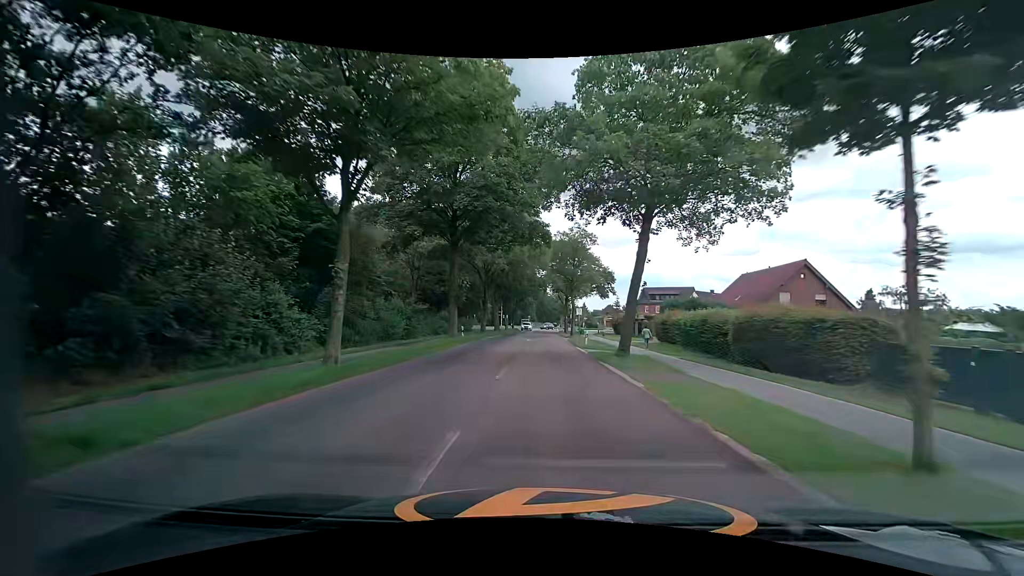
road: tertiary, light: Day
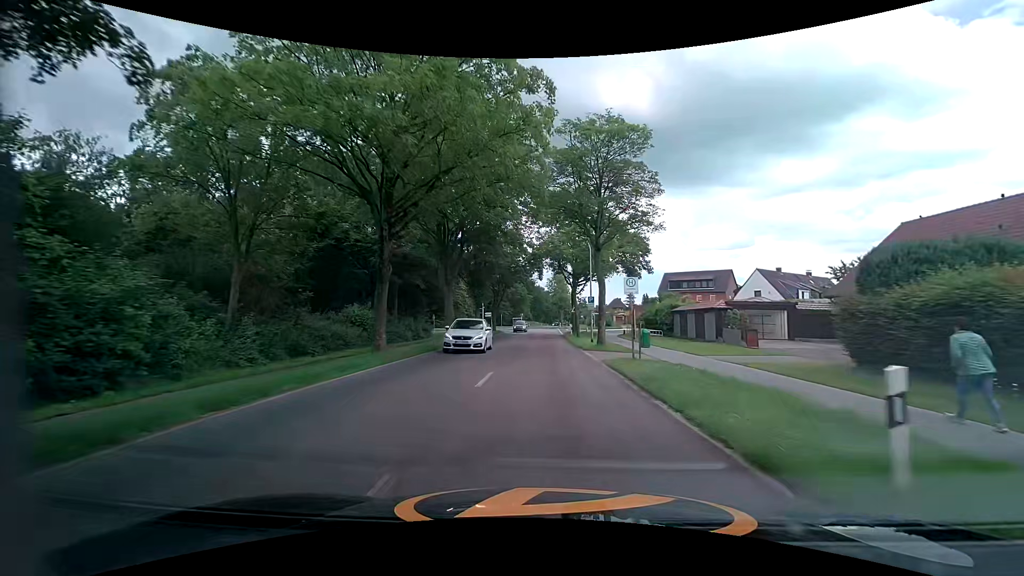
(+0.2, +29.0) m; 0°
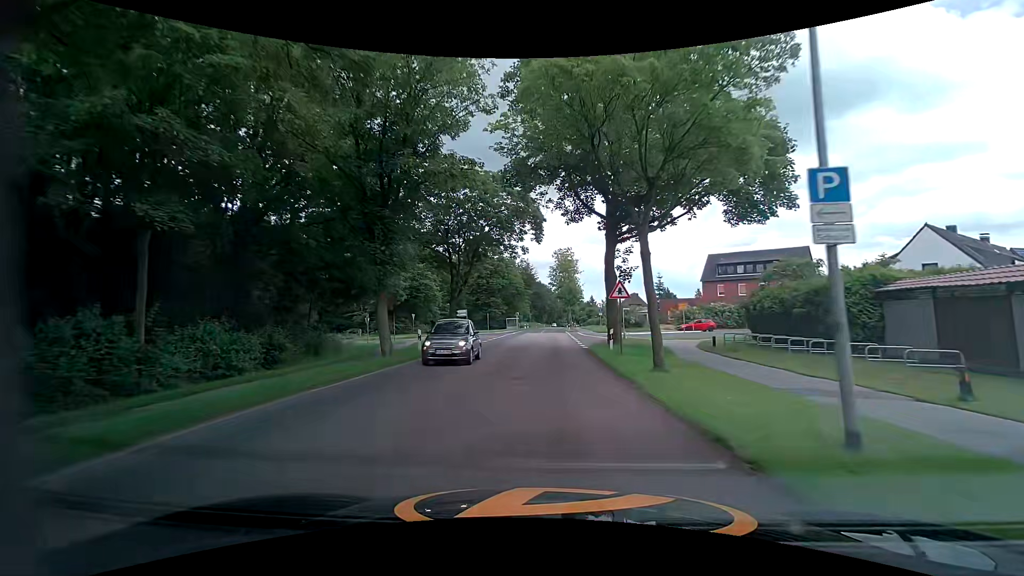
(+0.2, +28.2) m; +1°
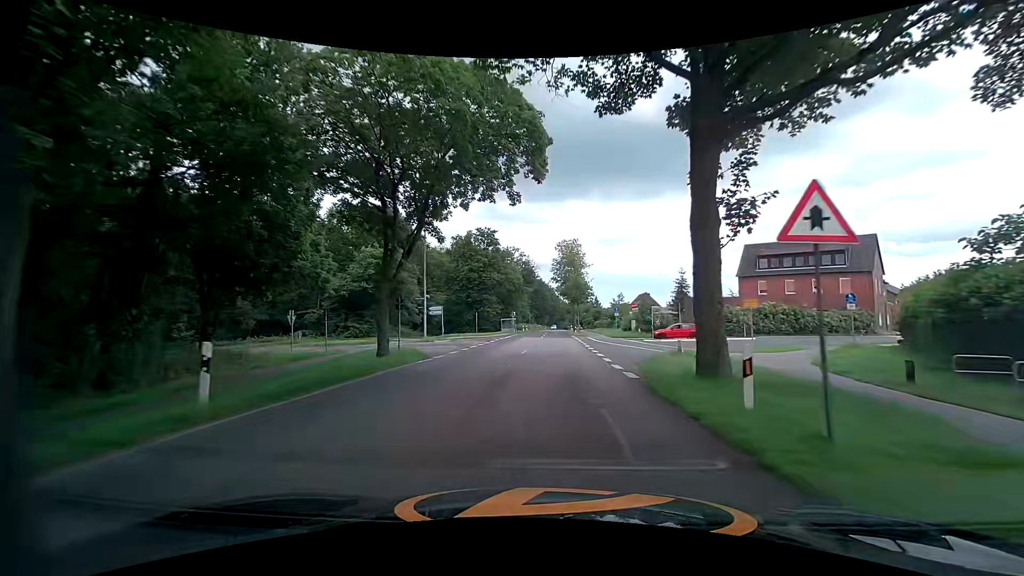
(-0.4, +13.8) m; -2°
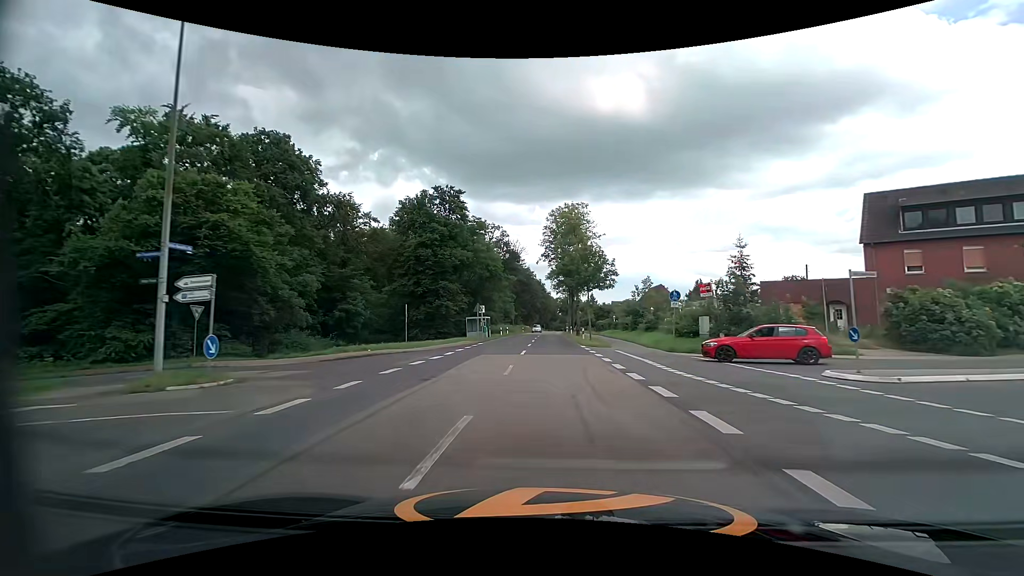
(+0.4, +27.4) m; +2°
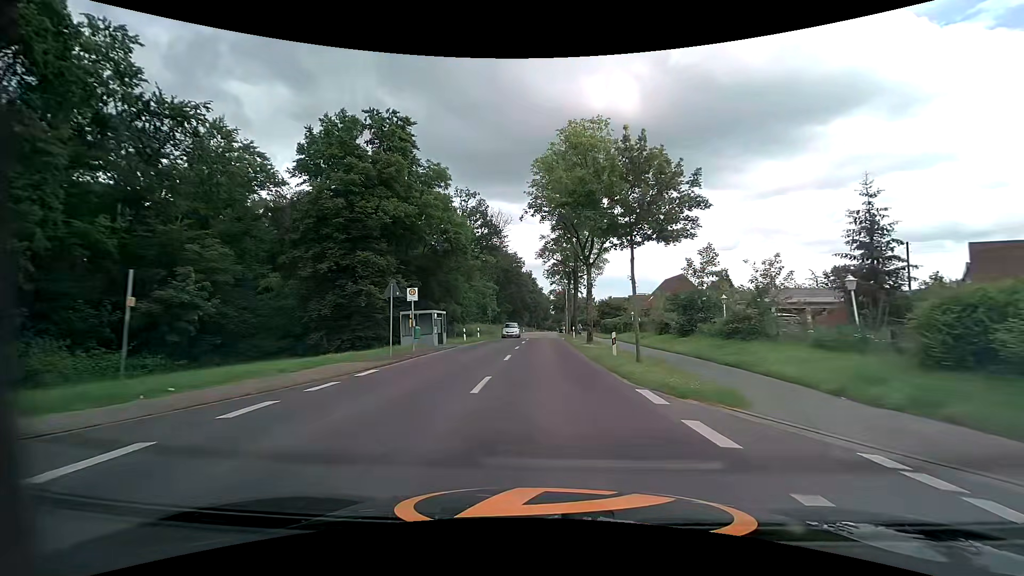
(+0.1, +21.7) m; +1°
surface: asphalt
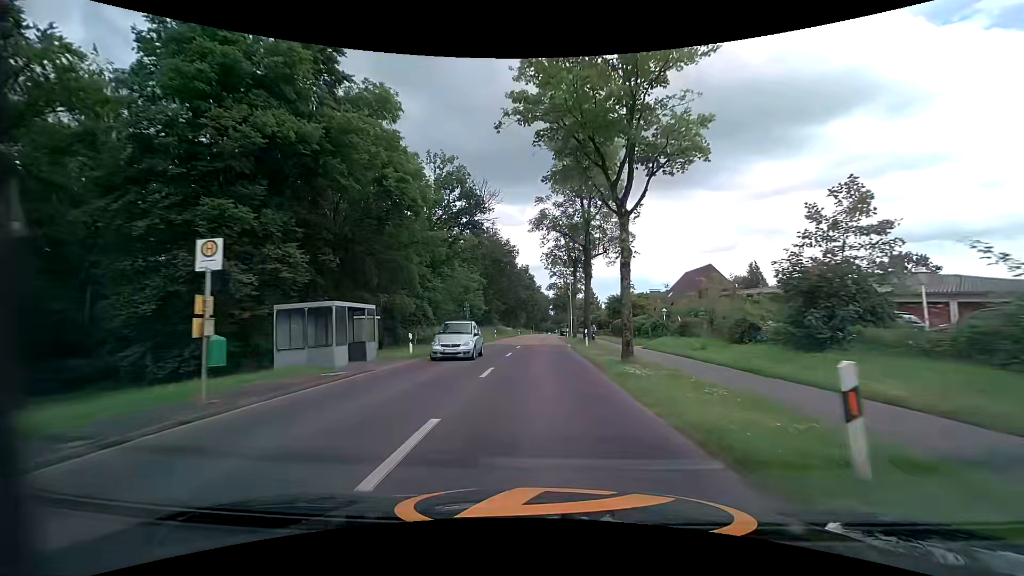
(0.0, +14.5) m; 0°
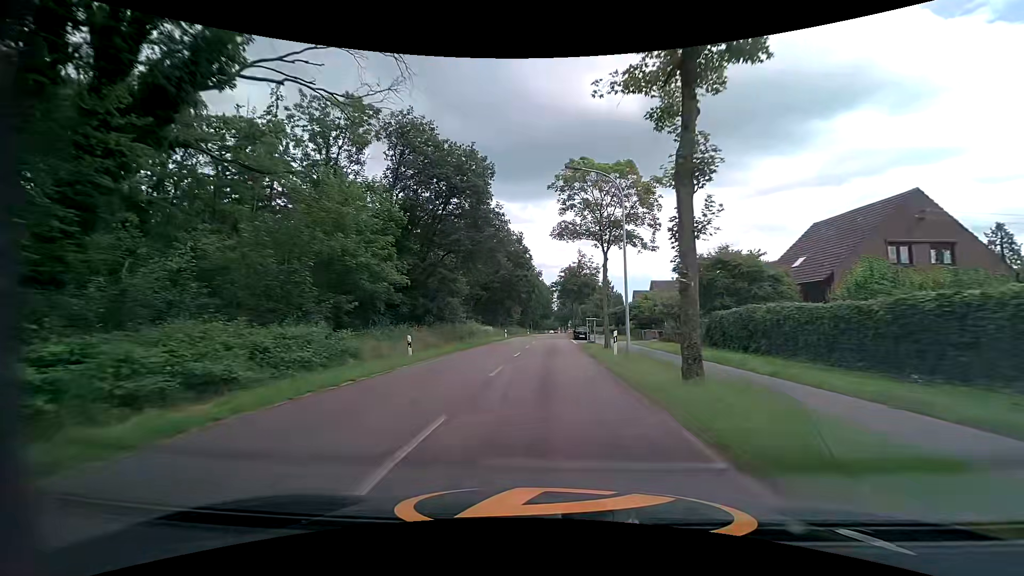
(0.0, +36.5) m; +1°
(0, +10) (0, +20) (0, +30) (0, +40) (0, +50) (0, +60) (+1, +70) (+1, +80) (+1, +90) (+1, +100) m
